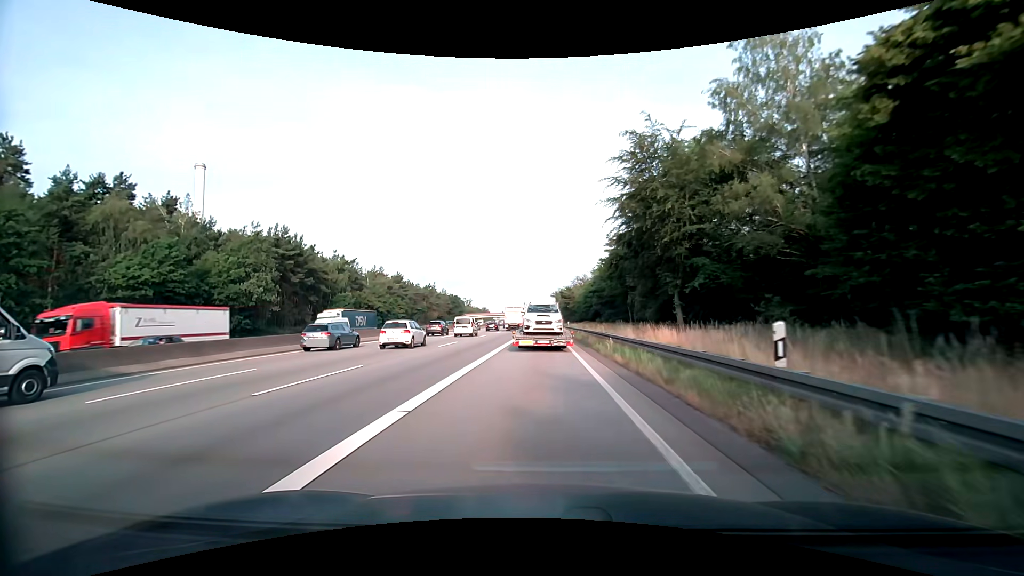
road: motorway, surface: asphalt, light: Day
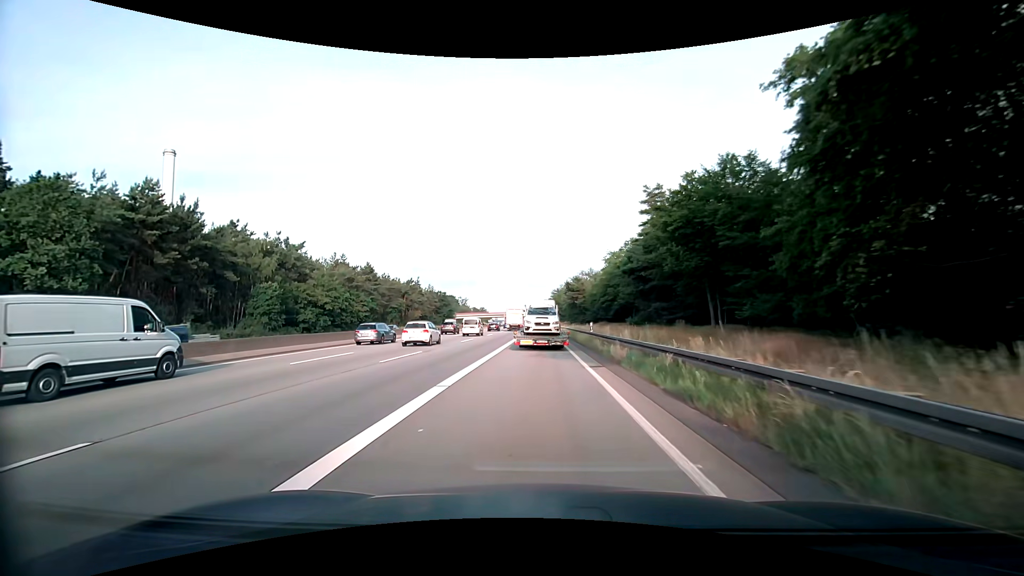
(0.0, +27.9) m; 0°
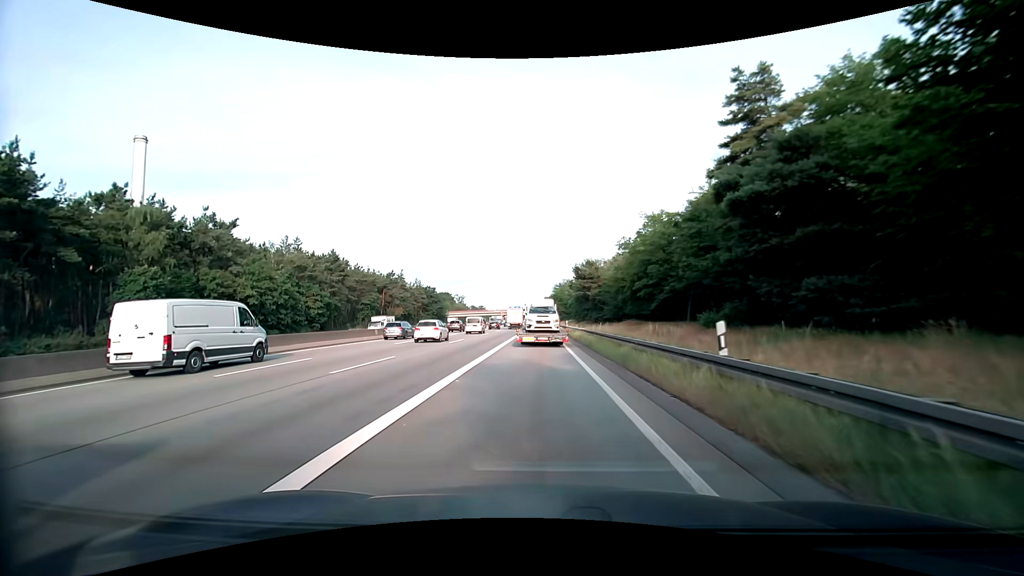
(0.0, +22.1) m; 0°
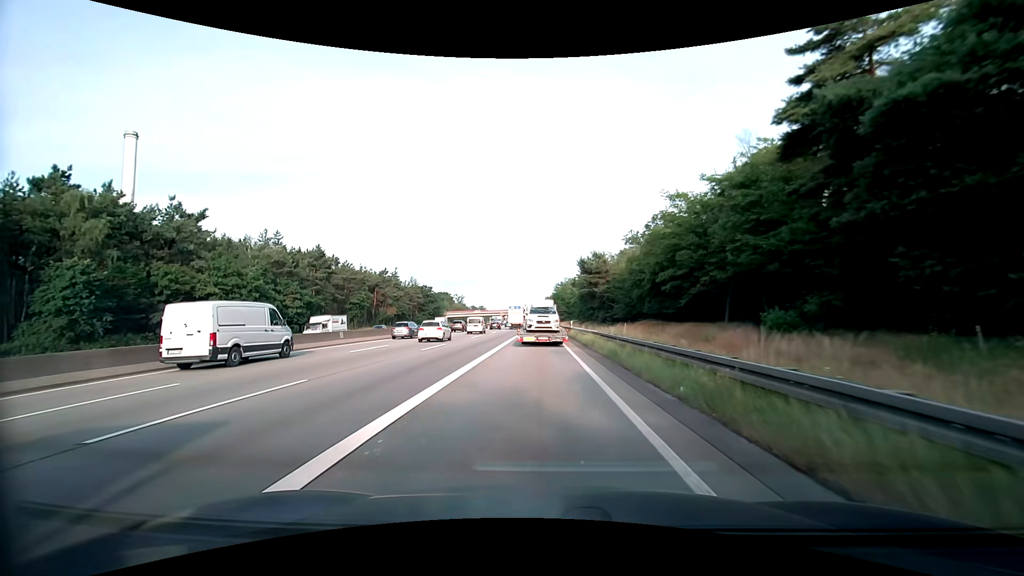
(0.0, +7.6) m; 0°
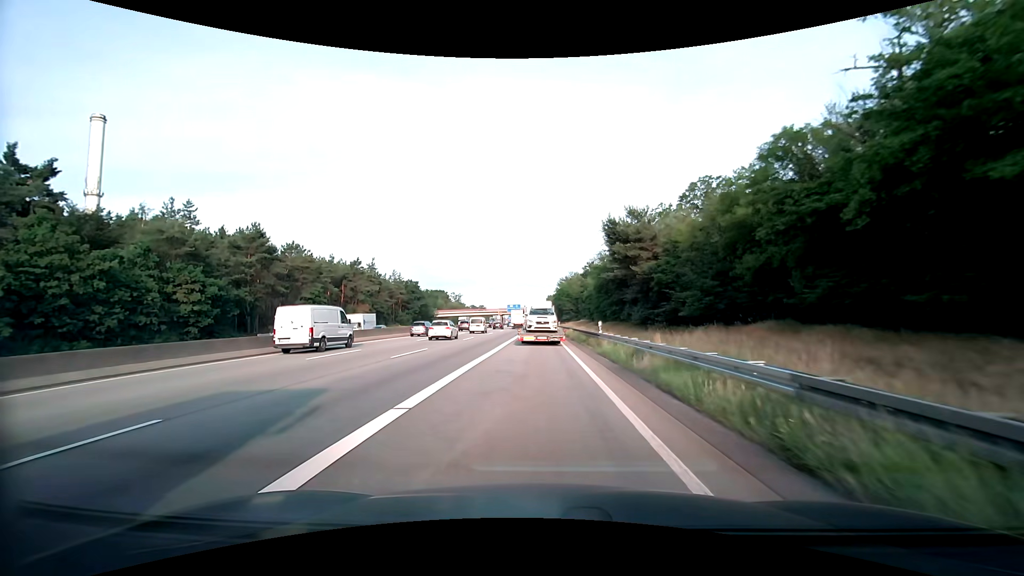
(0.0, +23.1) m; 0°
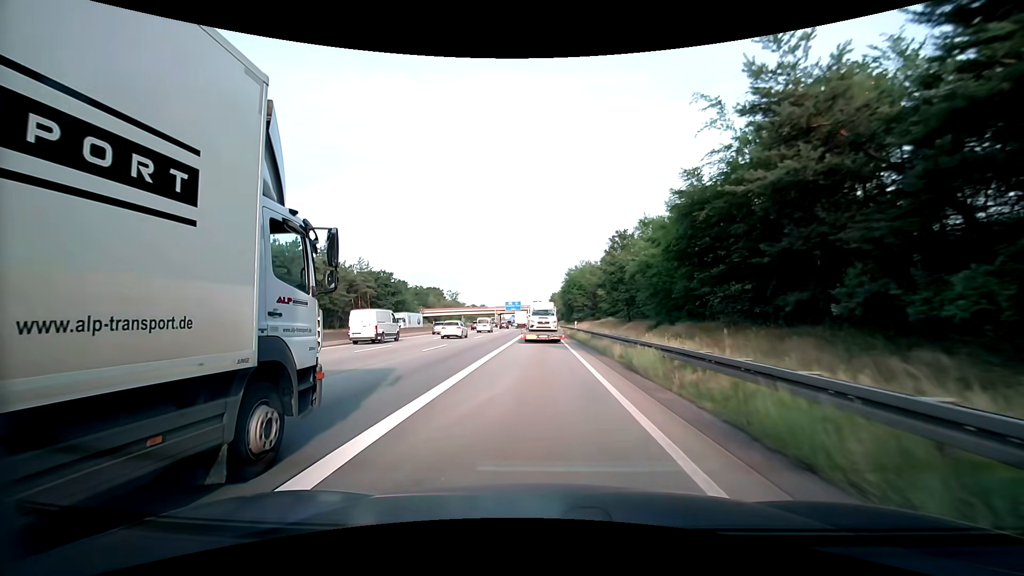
(-0.2, +31.4) m; 0°
(0, +10) (0, +20) (0, +30) (0, +40) (-1, +50) (-1, +60) (-1, +70) (-1, +80) (-1, +90) (-2, +100) m
